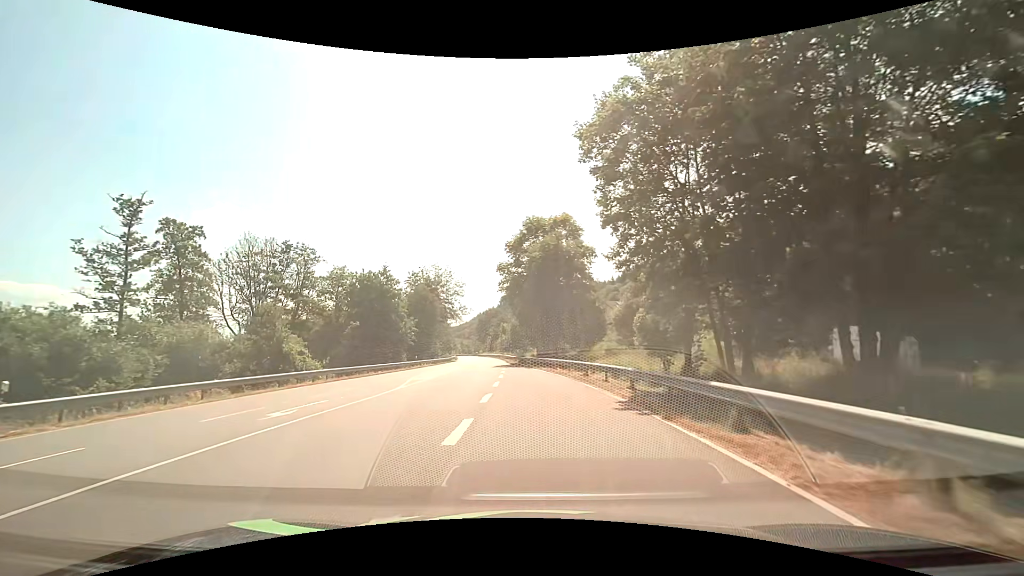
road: primary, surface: asphalt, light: Day
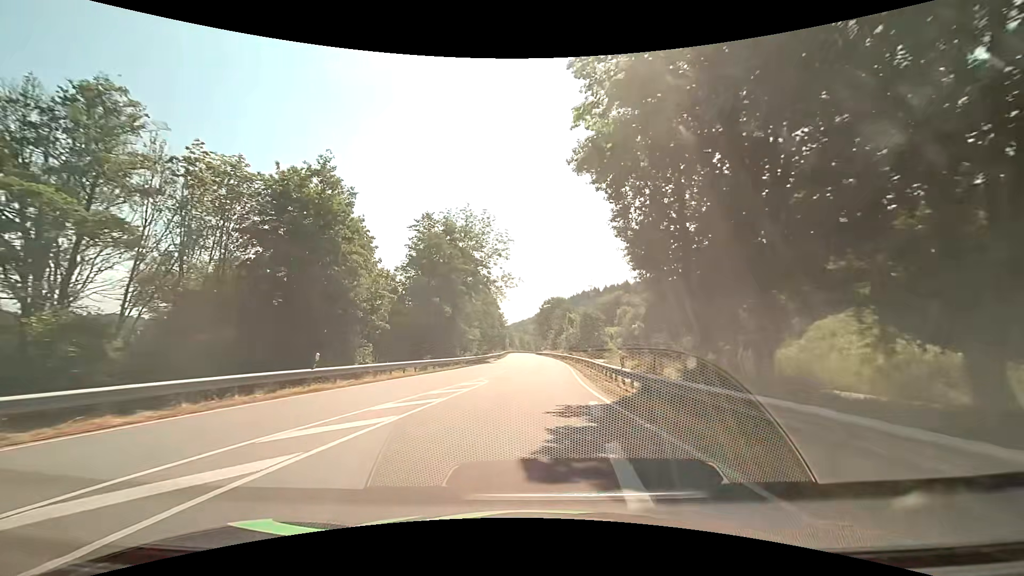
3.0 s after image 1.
(-2.4, +39.2) m; -7°
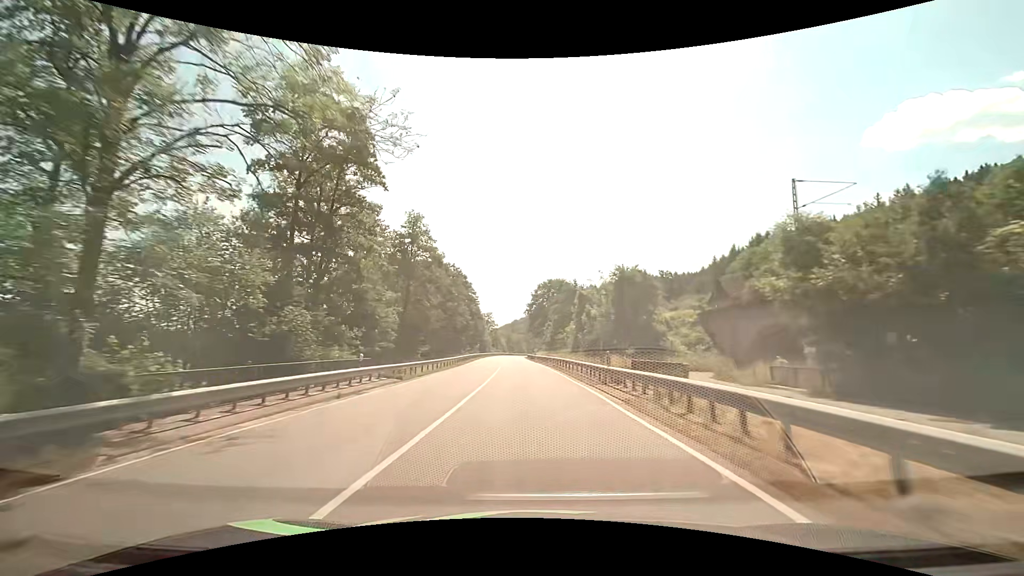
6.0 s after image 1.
(+1.1, +51.5) m; +1°
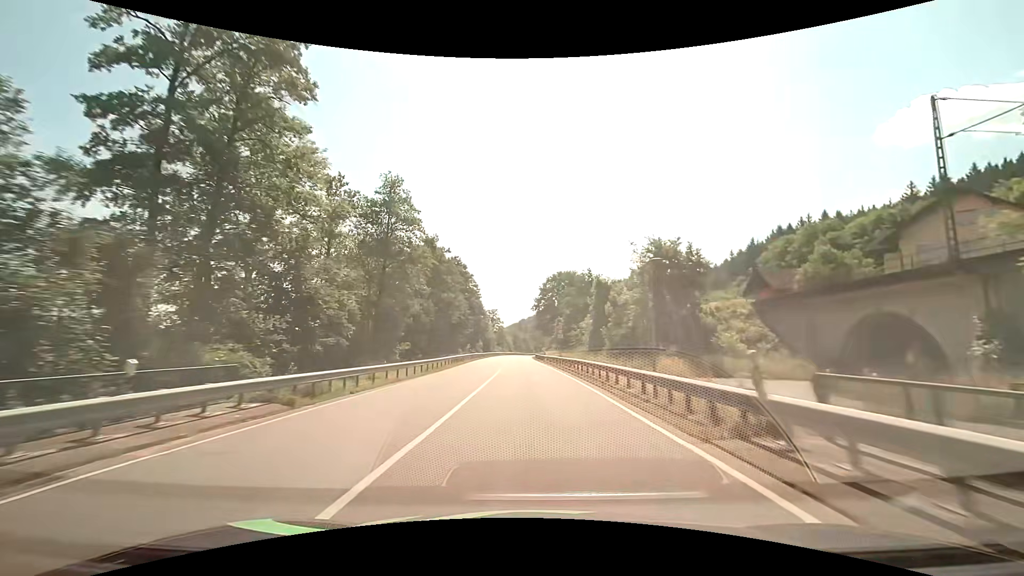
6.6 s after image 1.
(-0.1, +12.1) m; -1°
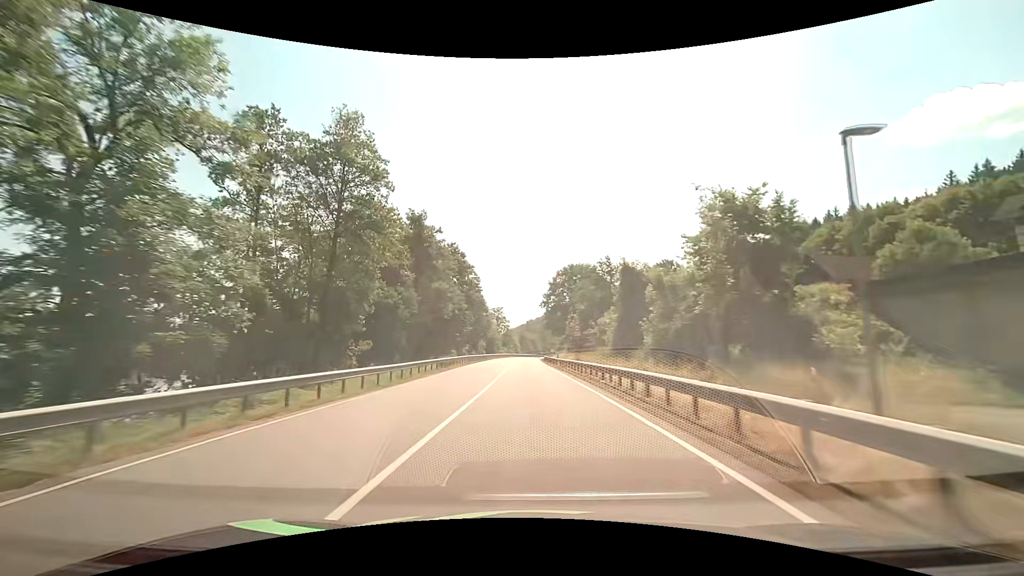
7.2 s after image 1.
(-0.1, +12.6) m; -1°
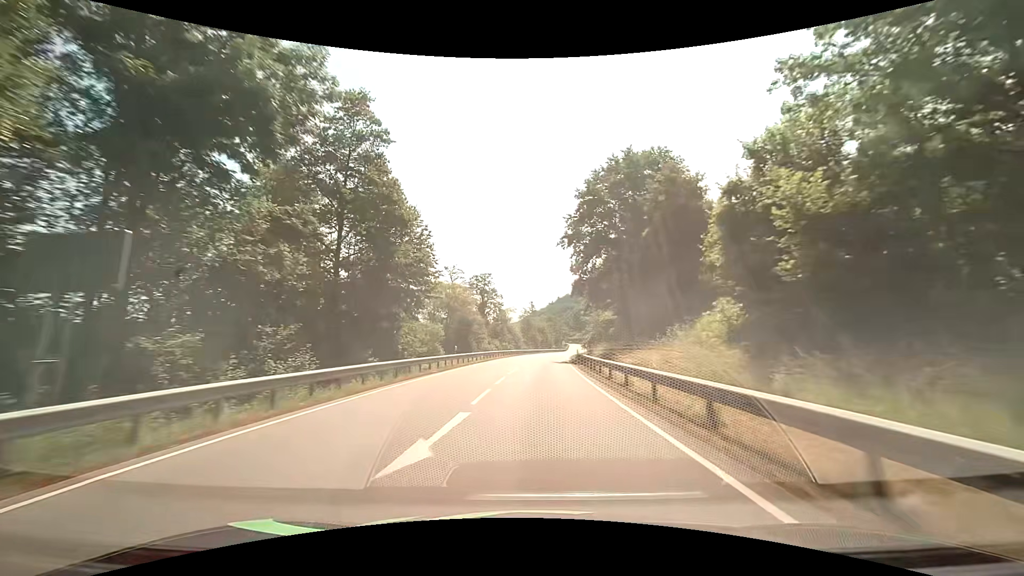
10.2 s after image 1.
(-0.7, +62.0) m; 0°
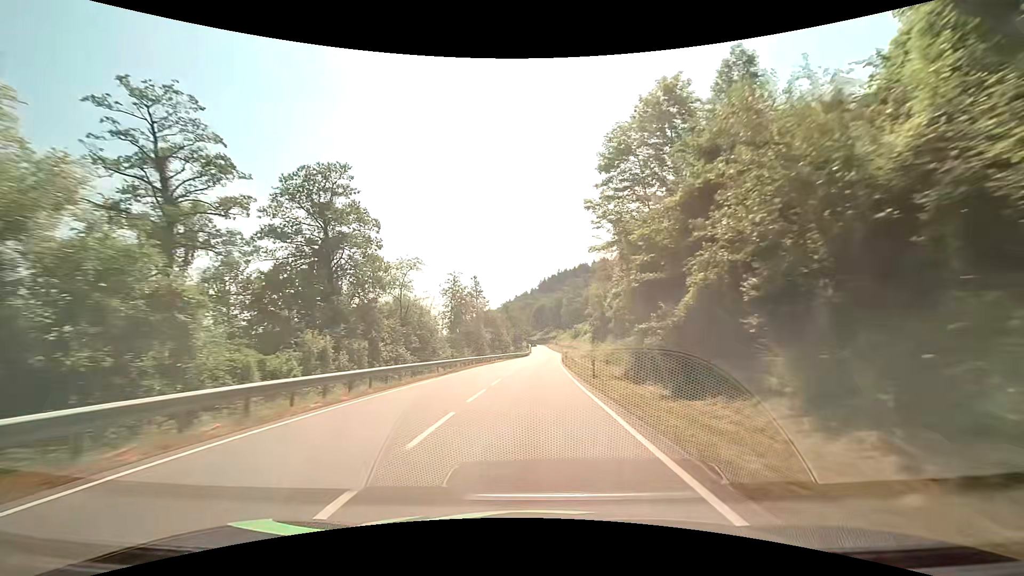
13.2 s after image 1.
(+2.4, +58.6) m; +5°
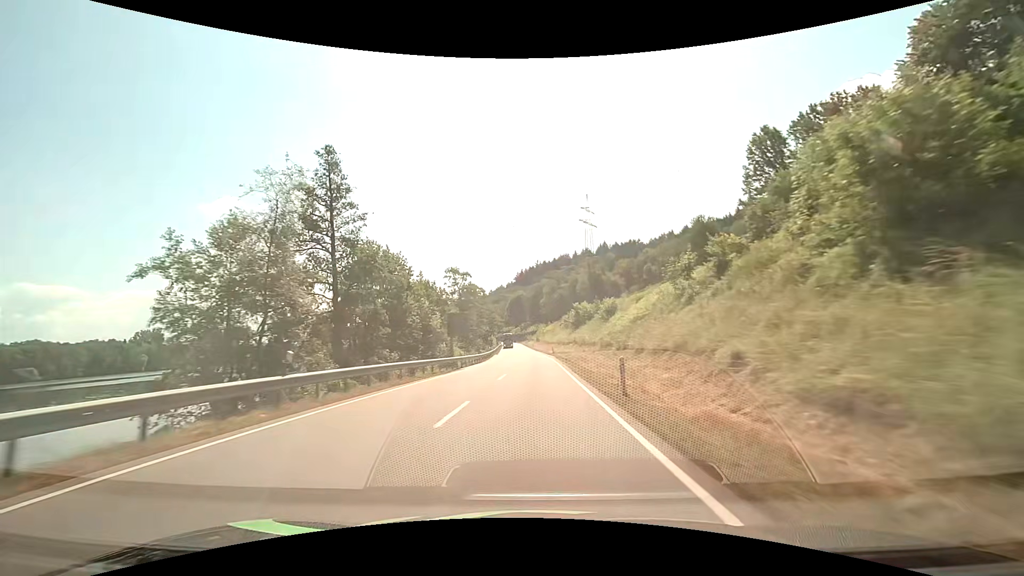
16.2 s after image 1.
(+1.6, +59.1) m; +2°
(0, +10) (0, +20) (0, +30) (0, +40) (0, +50) (0, +60) (0, +70) (0, +80) (-1, +90) (-1, +100) m
